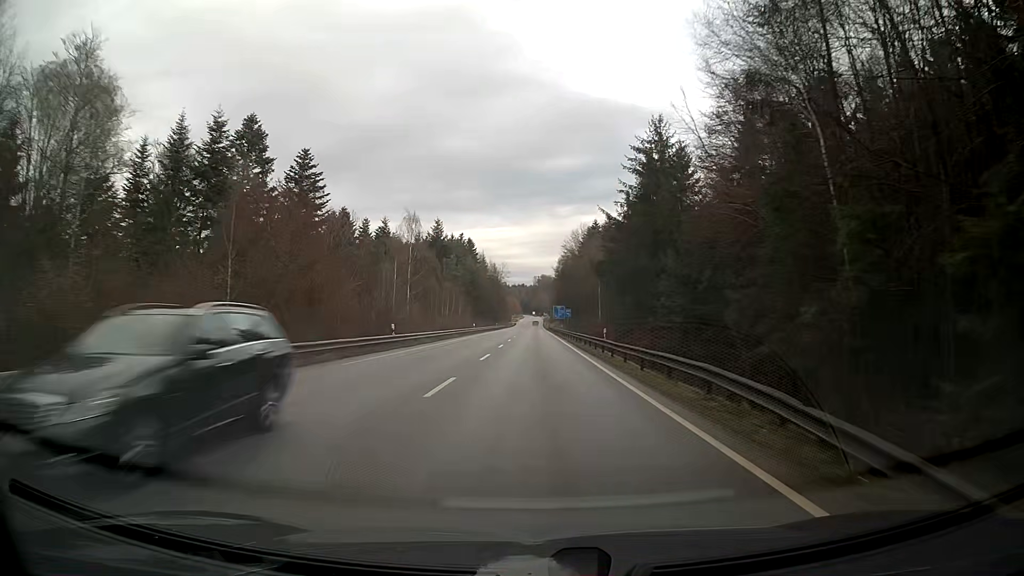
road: secondary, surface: asphalt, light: Day
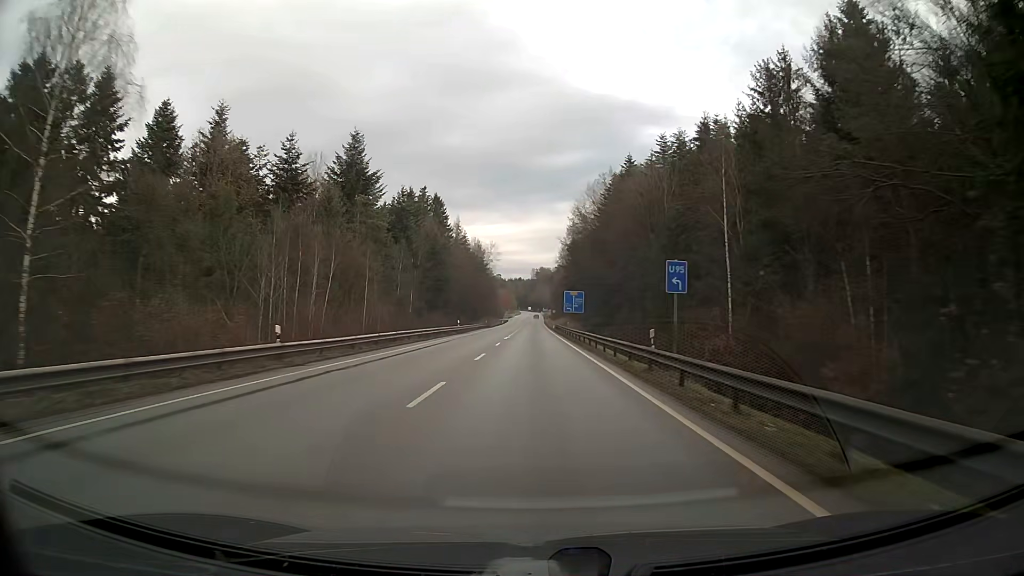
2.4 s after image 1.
(+0.1, +62.4) m; 0°
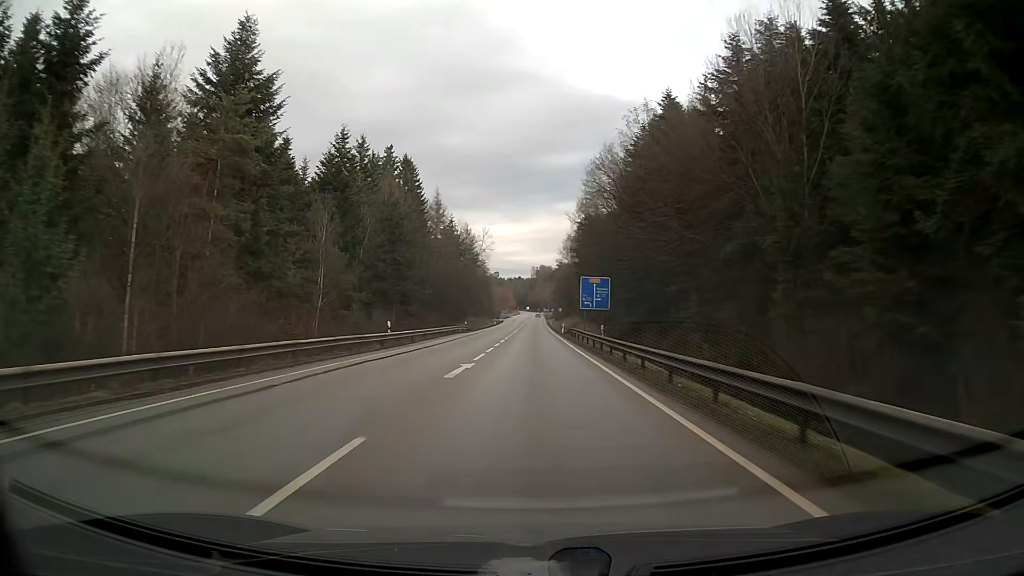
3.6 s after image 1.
(0.0, +31.1) m; 0°
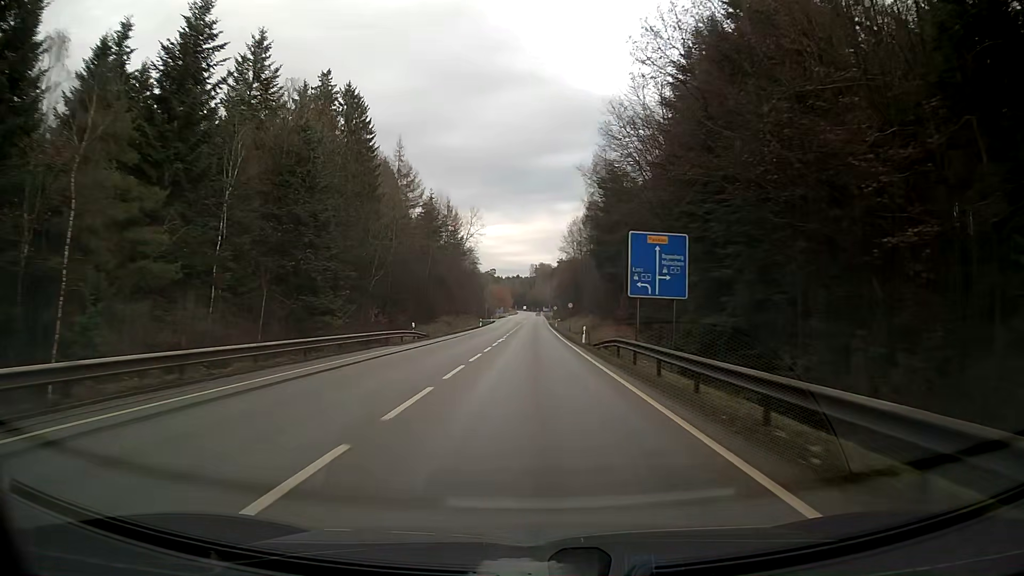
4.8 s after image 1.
(0.0, +31.0) m; 0°
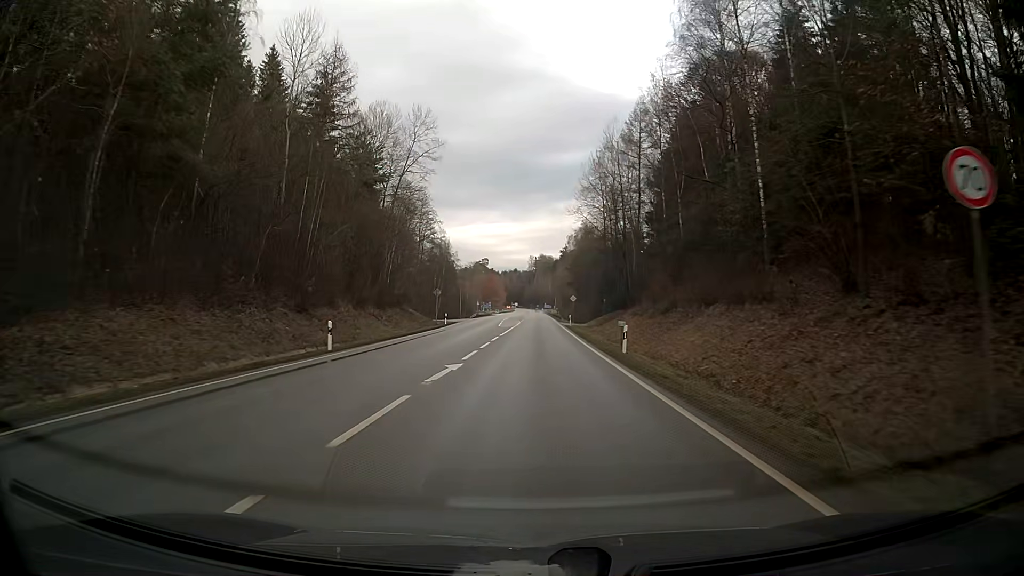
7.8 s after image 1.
(0.0, +67.6) m; 0°
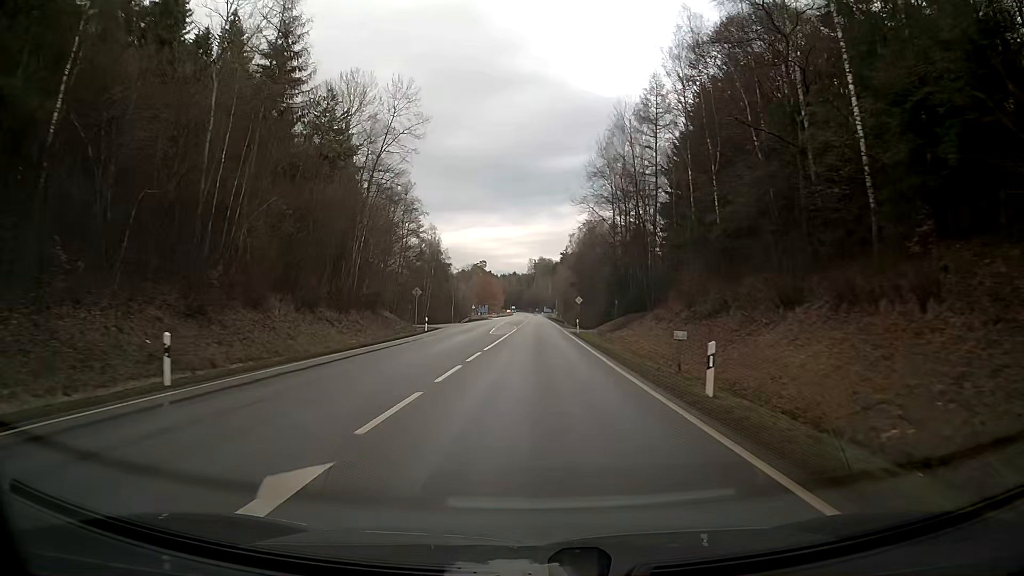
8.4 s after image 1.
(0.0, +11.1) m; 0°
(0, +10) (0, +20) (0, +30) (0, +40) (0, +50) (+1, +60) (+1, +70) (+1, +80) (+1, +90) (+1, +100) m
